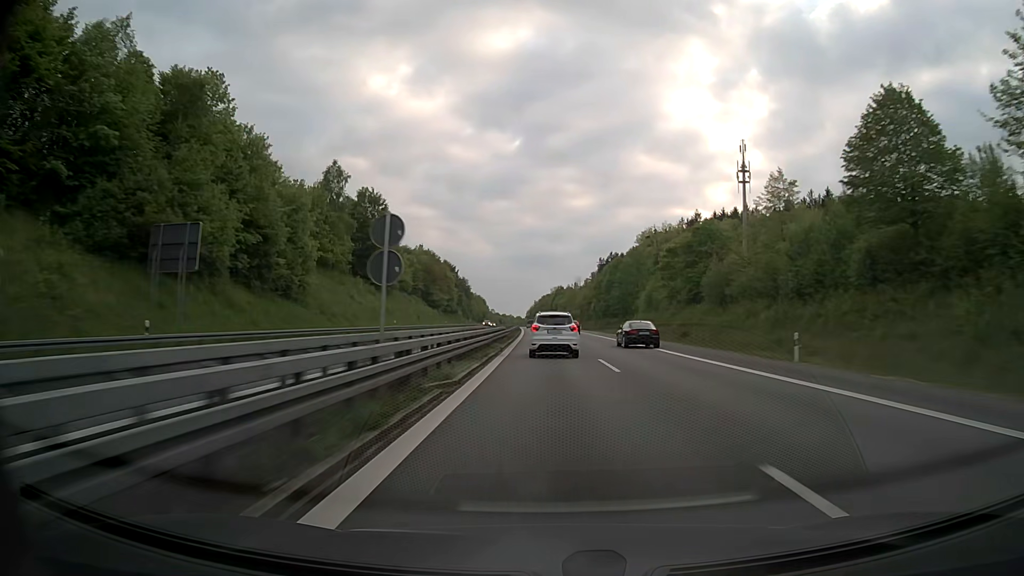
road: motorway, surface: asphalt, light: Day
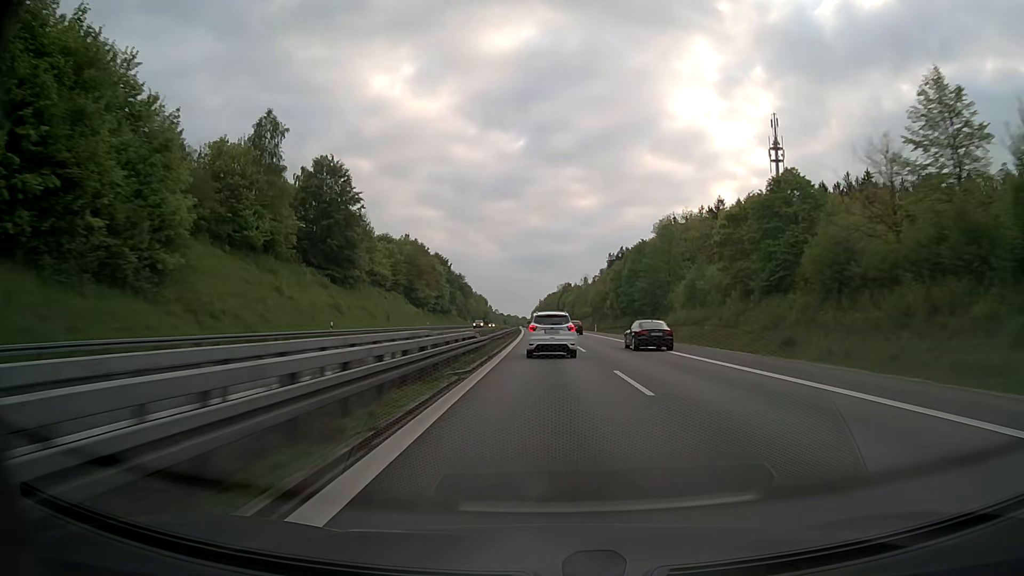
(-0.1, +24.0) m; 0°
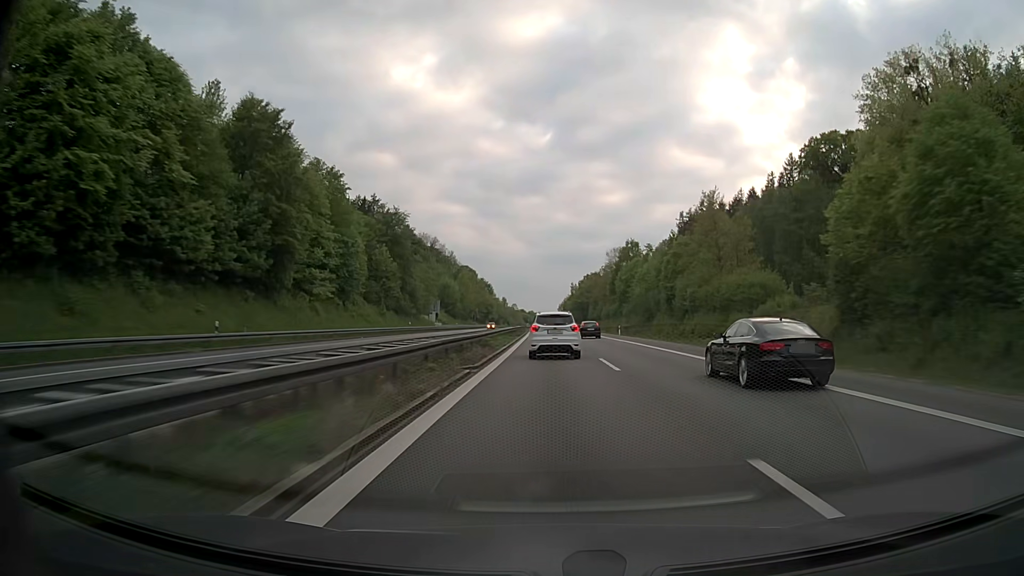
(-2.8, +119.9) m; -2°
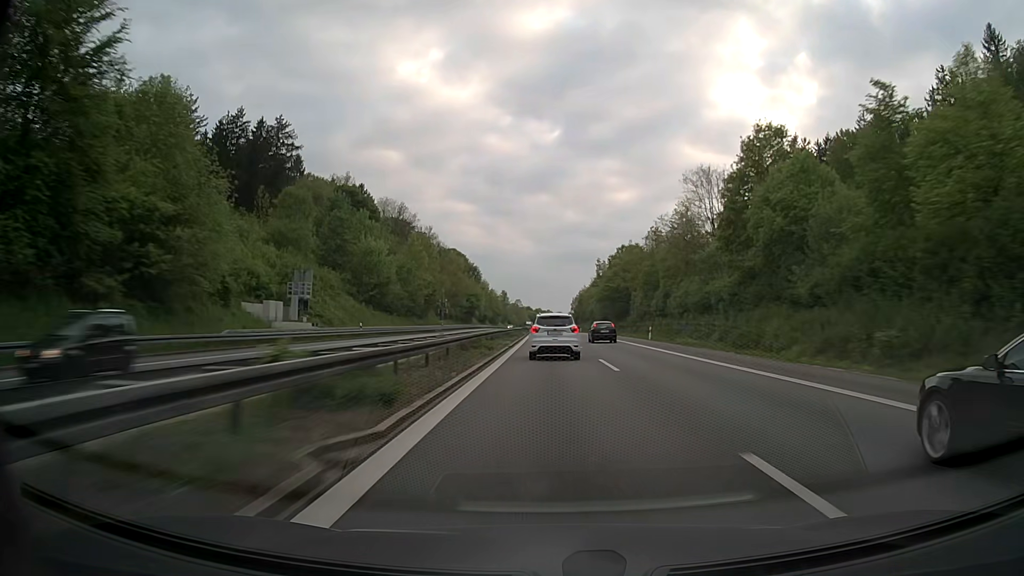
(-0.5, +71.9) m; -1°
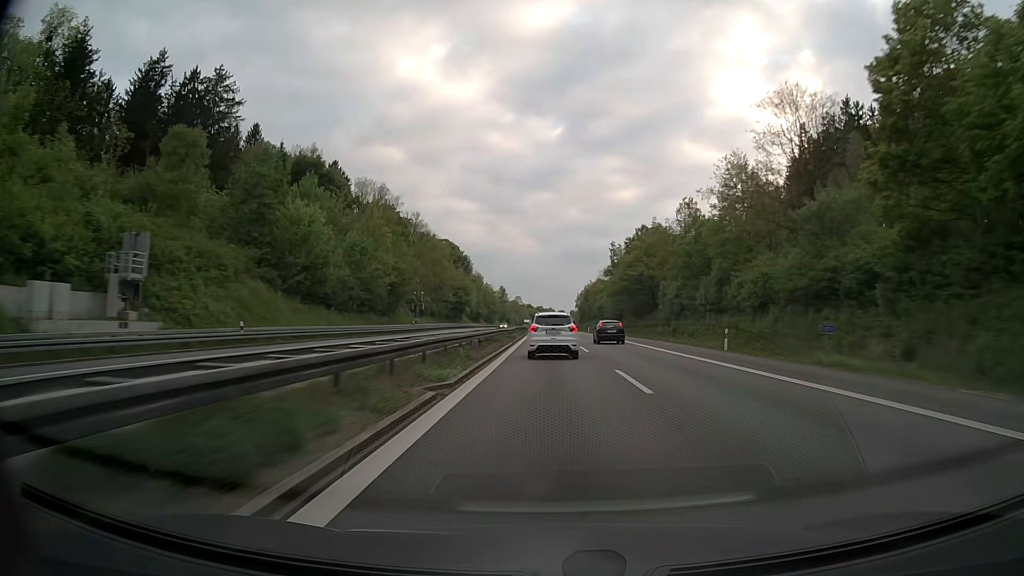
(0.0, +24.1) m; 0°
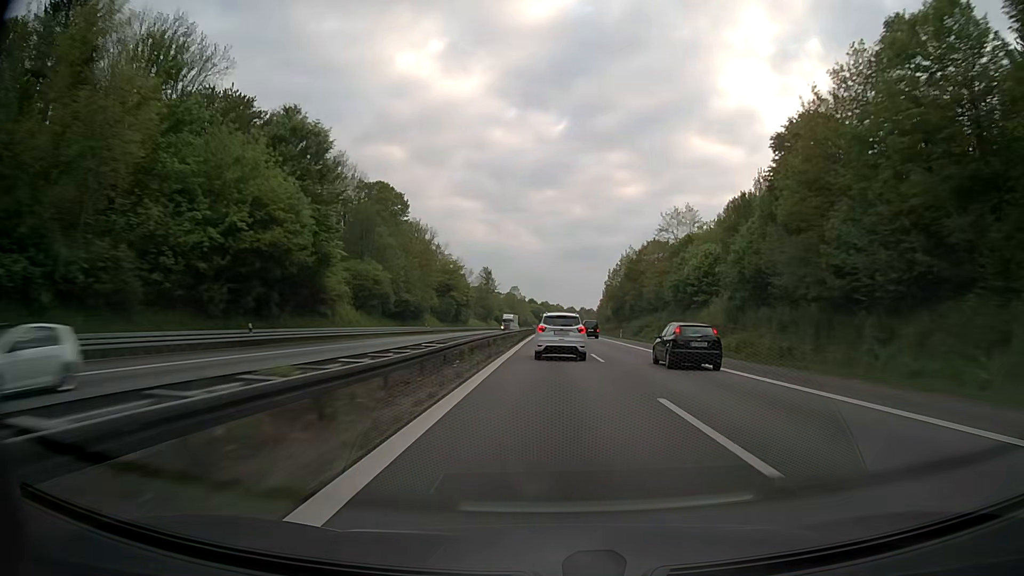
(-0.6, +96.9) m; -1°
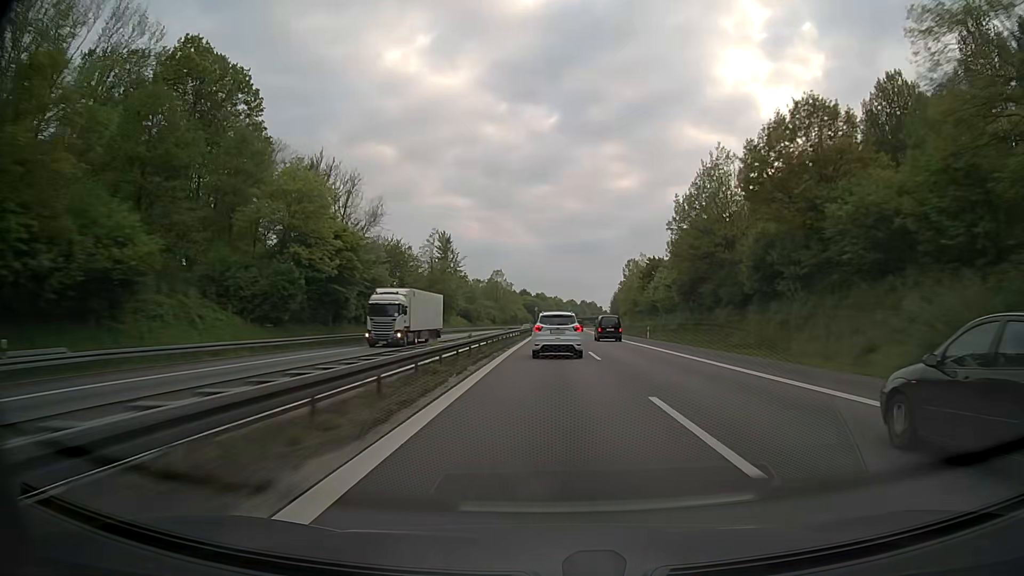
(+0.3, +72.2) m; 0°
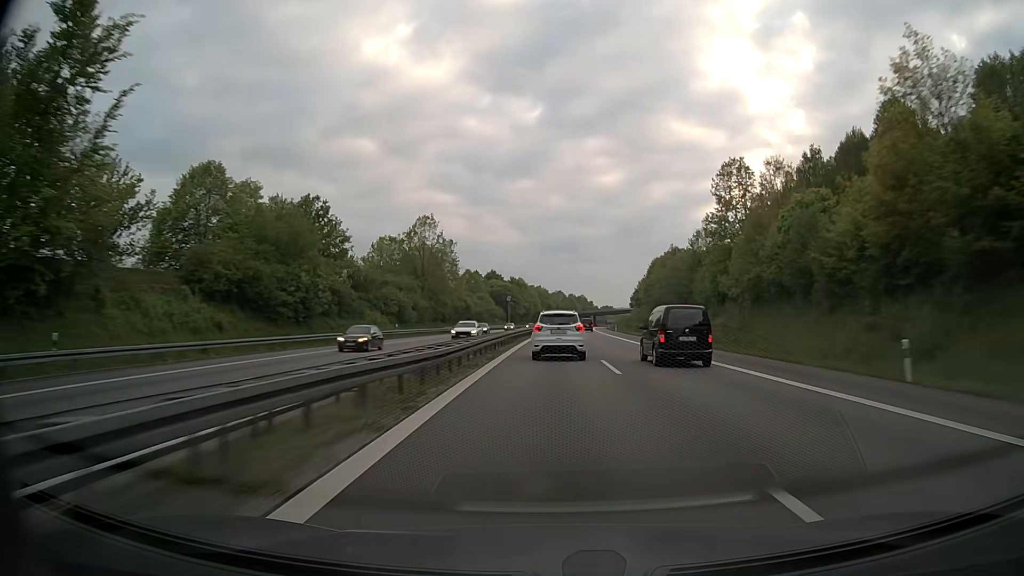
(+0.8, +97.1) m; +1°
(0, +10) (0, +20) (0, +30) (0, +40) (+1, +50) (+1, +60) (+1, +70) (+1, +80) (+2, +90) (+2, +100) m
